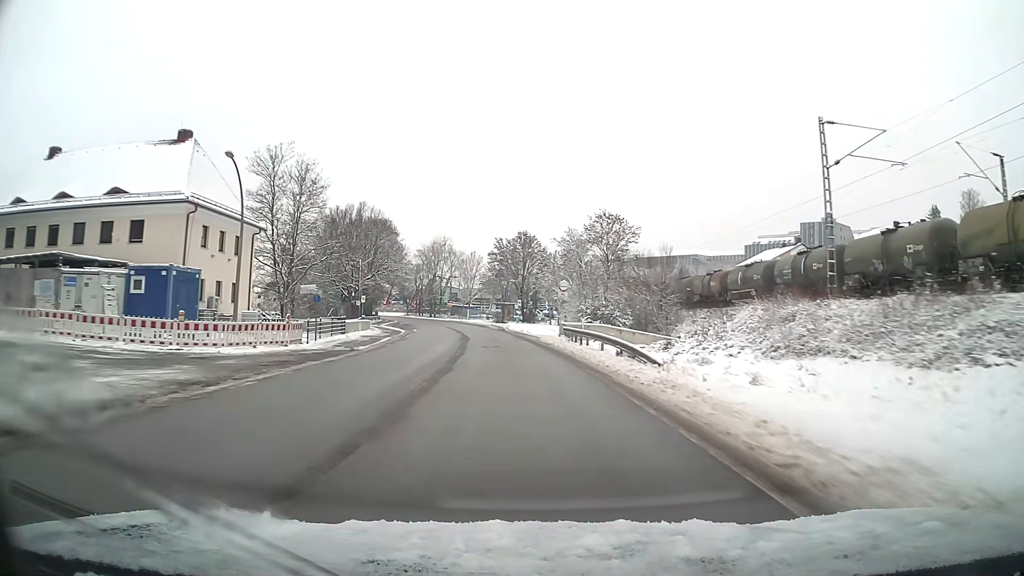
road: primary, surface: asphalt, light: Day
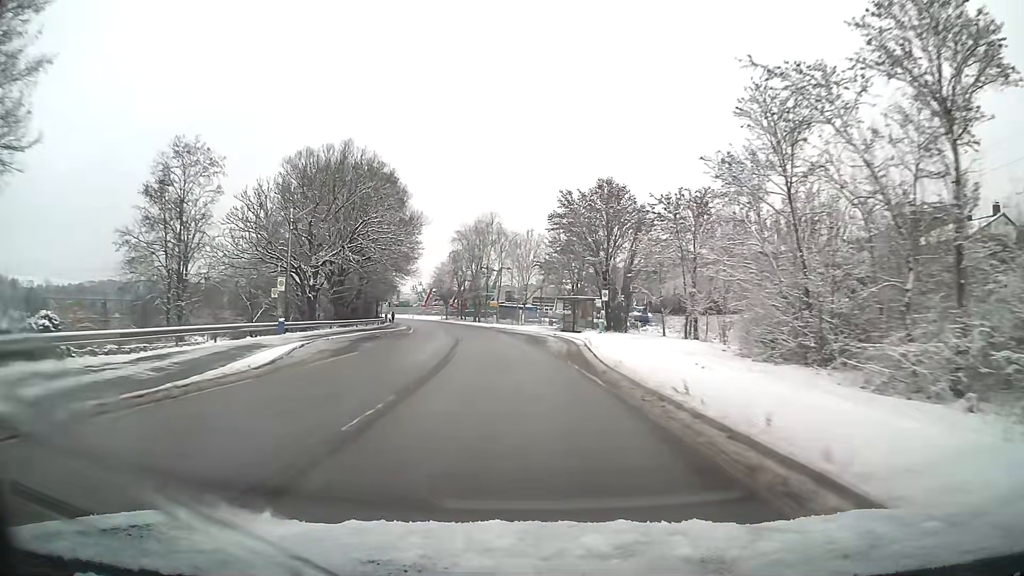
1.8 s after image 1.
(-2.0, +40.5) m; -6°
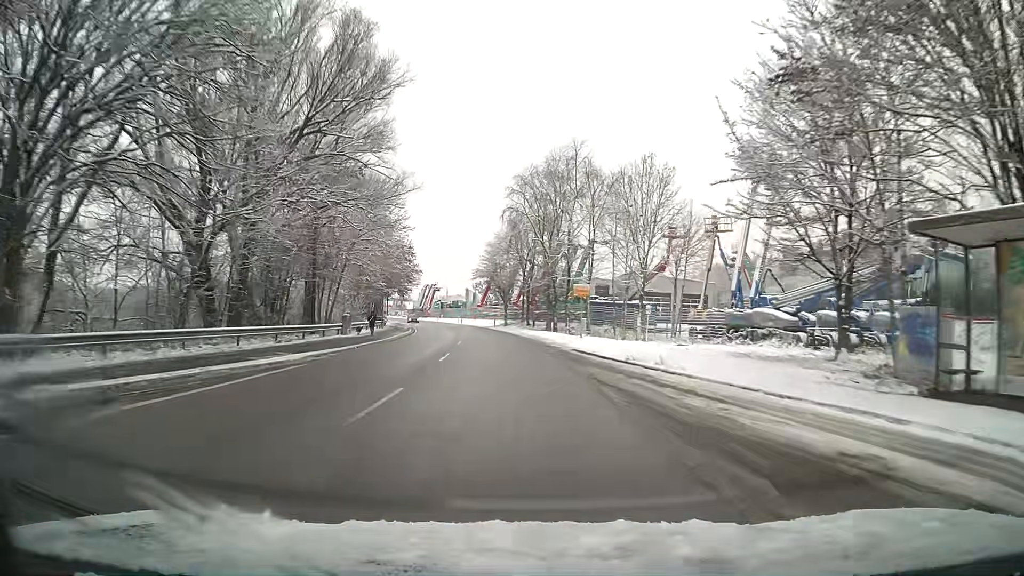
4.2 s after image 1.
(-2.9, +47.3) m; -7°
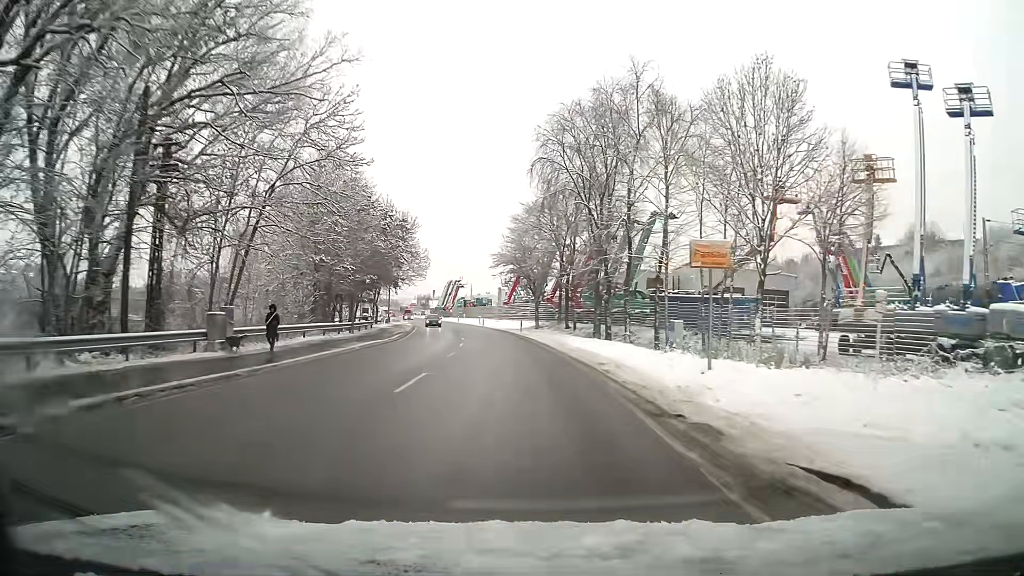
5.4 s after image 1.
(-0.5, +20.4) m; -3°
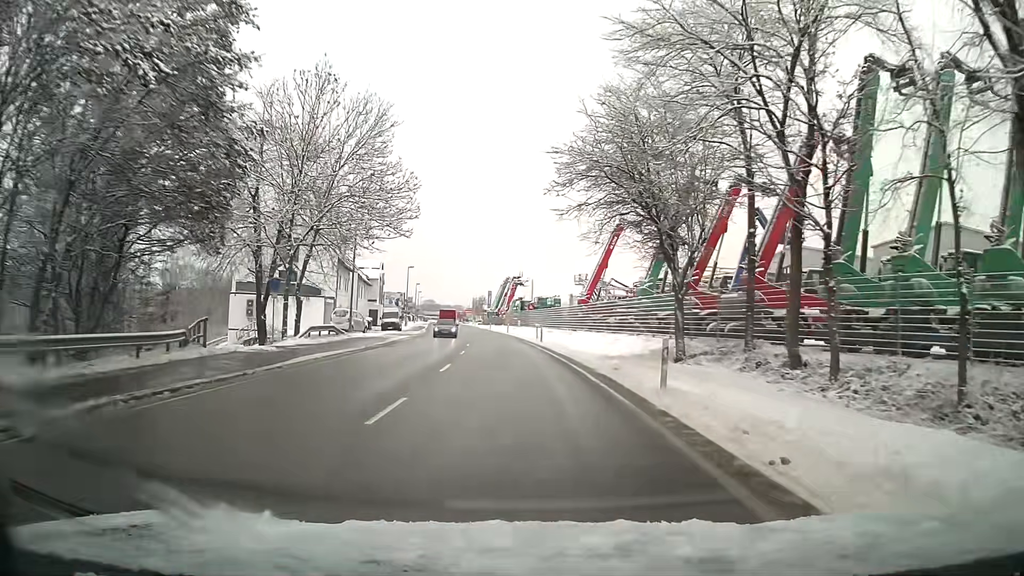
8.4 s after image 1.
(-1.9, +40.2) m; -6°
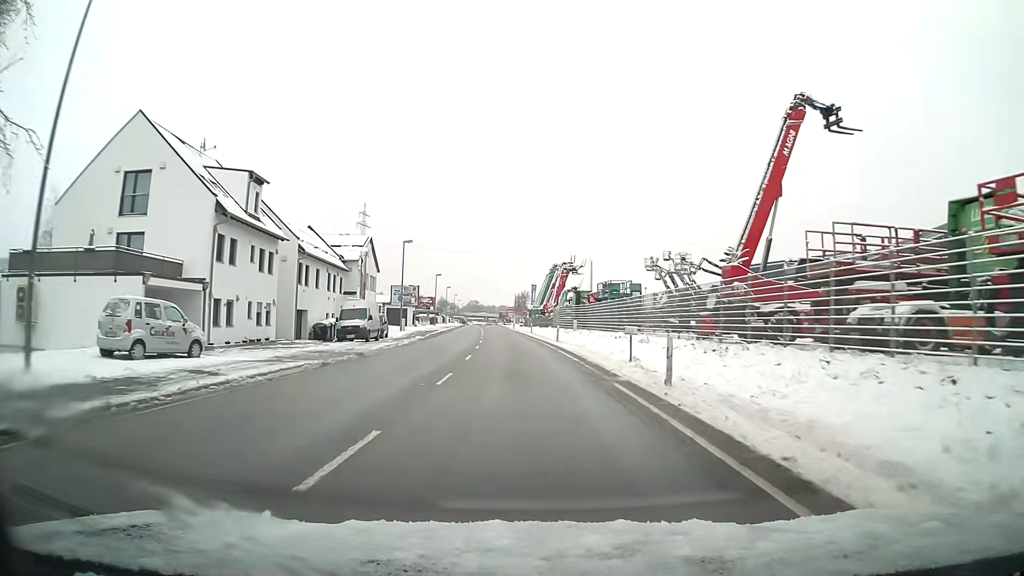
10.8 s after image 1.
(-1.0, +30.9) m; -4°
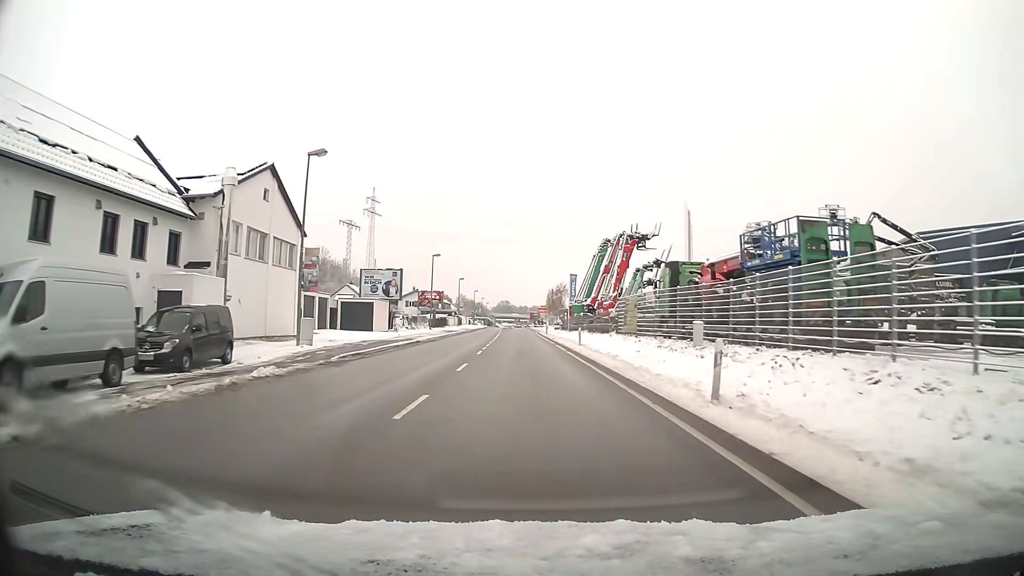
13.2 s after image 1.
(-0.9, +32.4) m; -3°
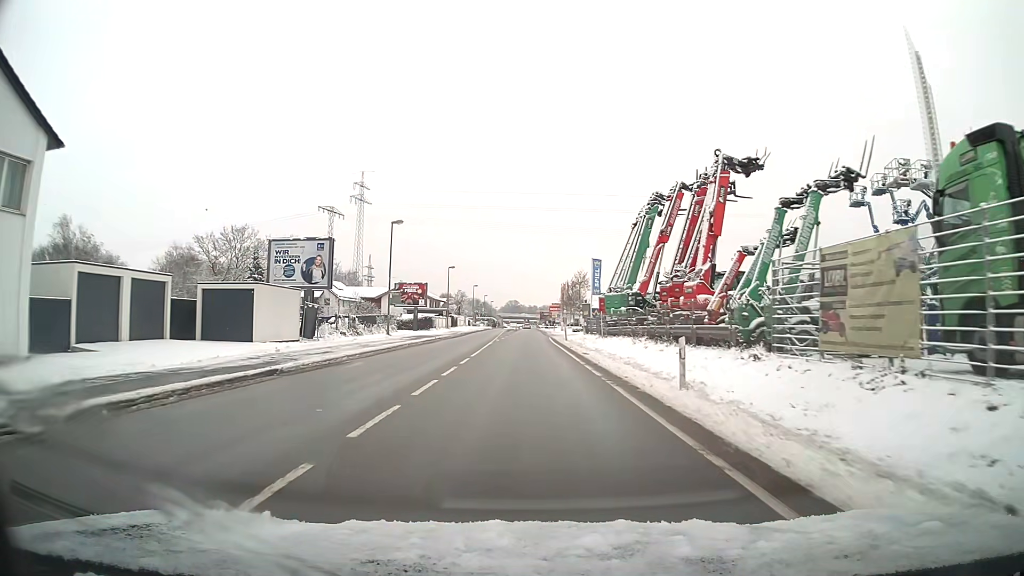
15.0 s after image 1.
(-0.2, +24.2) m; -1°
(0, +10) (0, +20) (0, +30) (0, +40) (0, +50) (0, +60) (0, +70) (0, +80) (0, +90) (0, +100) m
